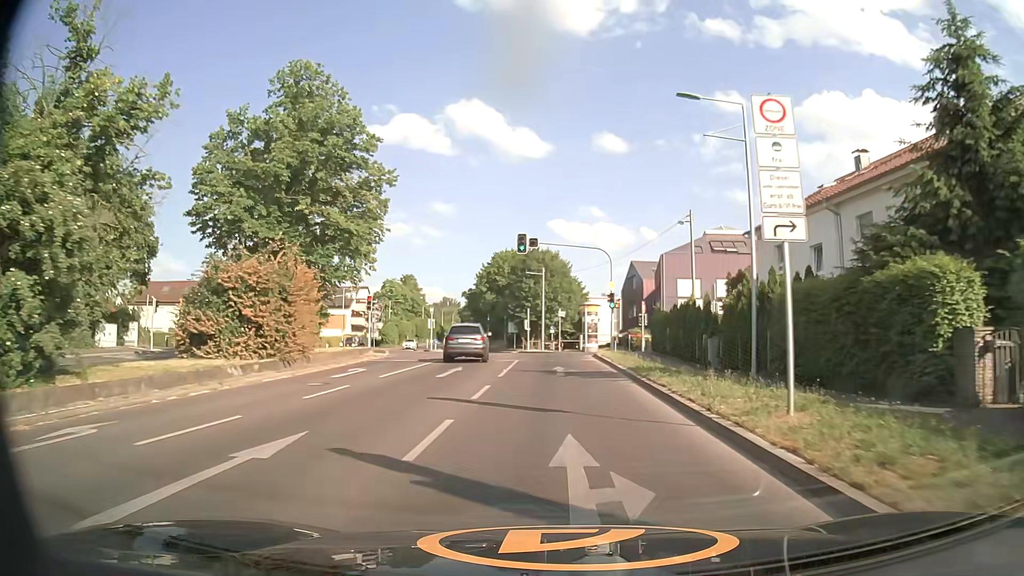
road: secondary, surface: asphalt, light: Day
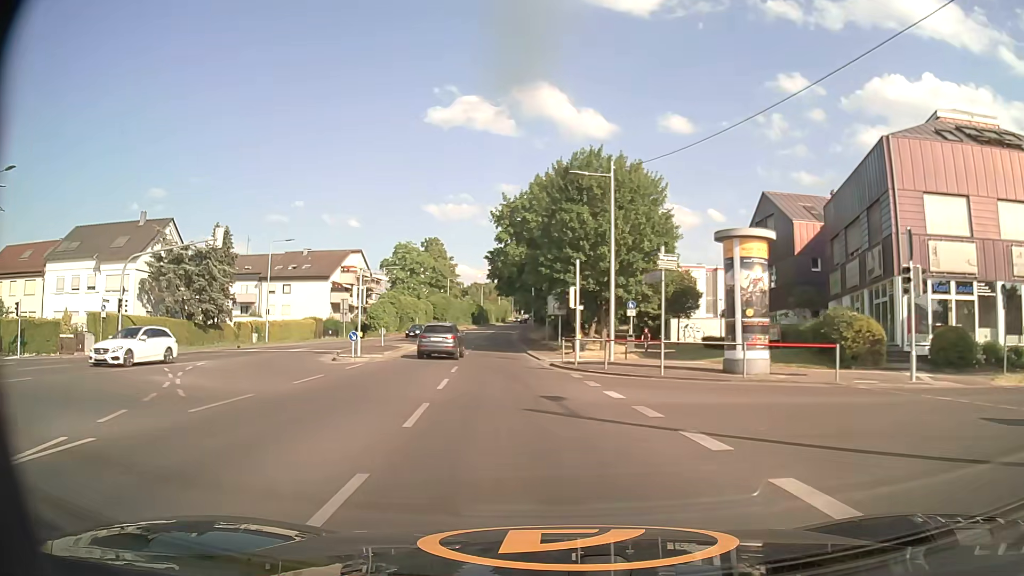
(0.0, +39.2) m; -5°
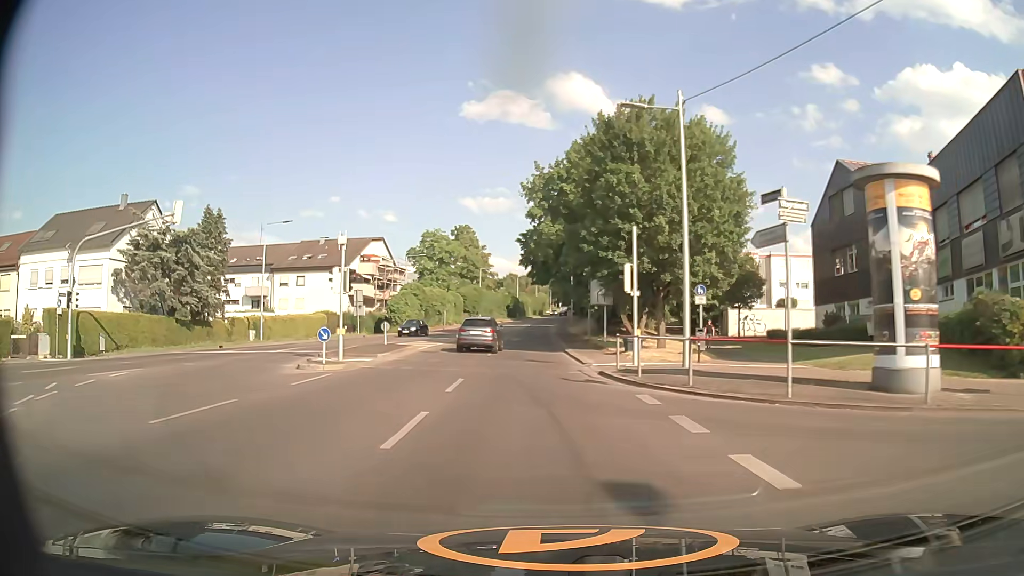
(-0.2, +8.0) m; -3°
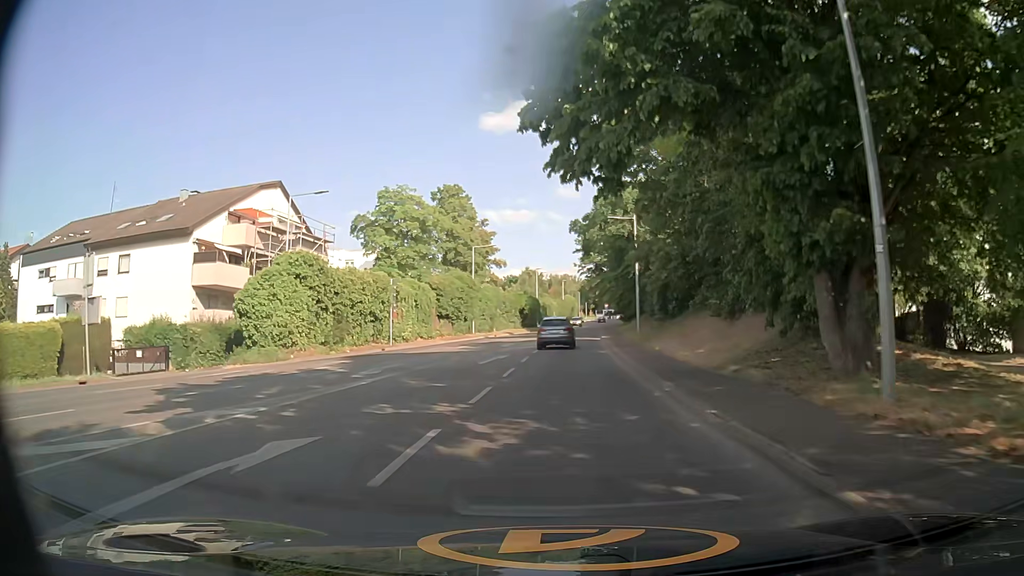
(-1.7, +40.6) m; -3°
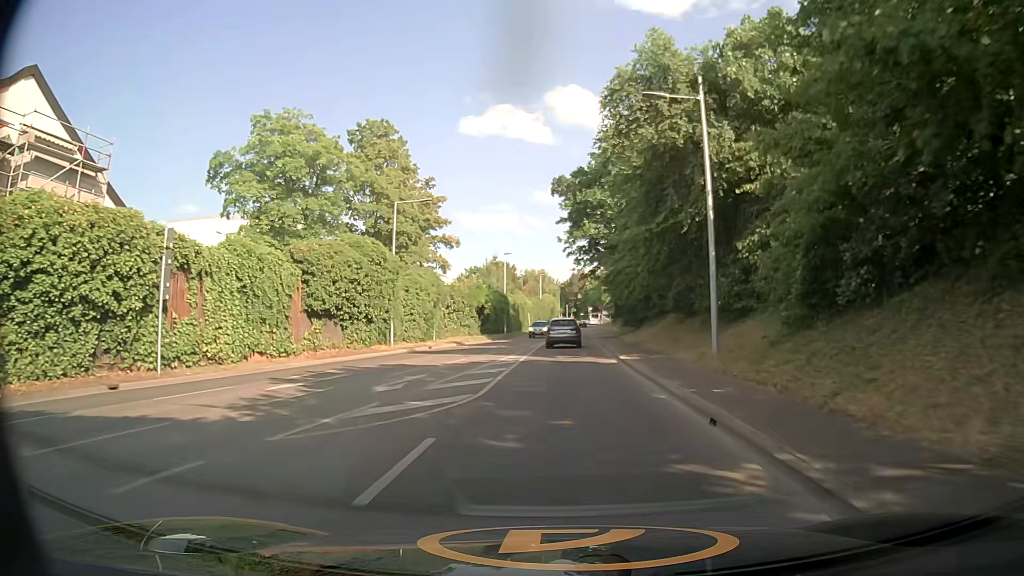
(+0.5, +24.8) m; +2°
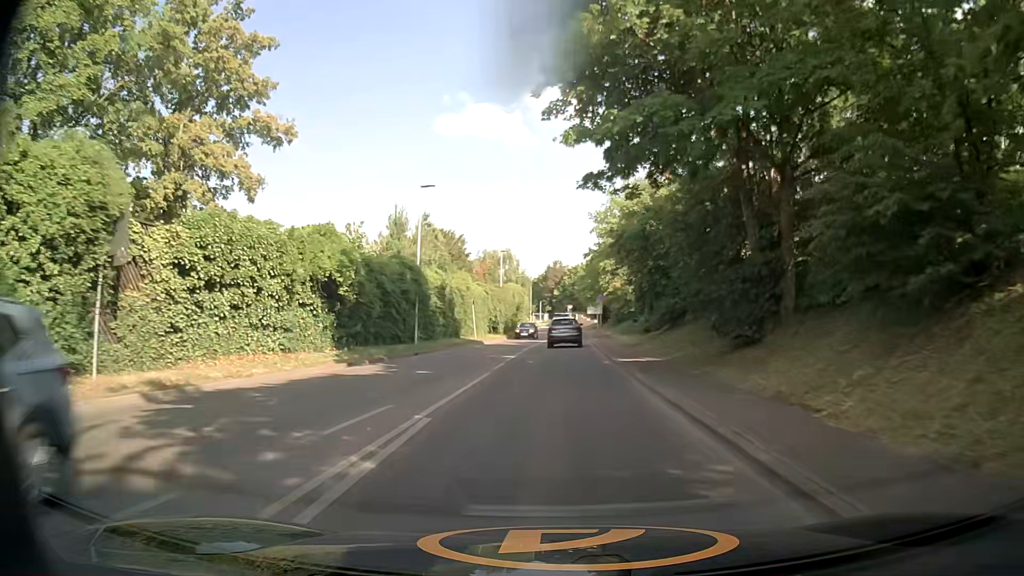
(+1.0, +33.6) m; +3°
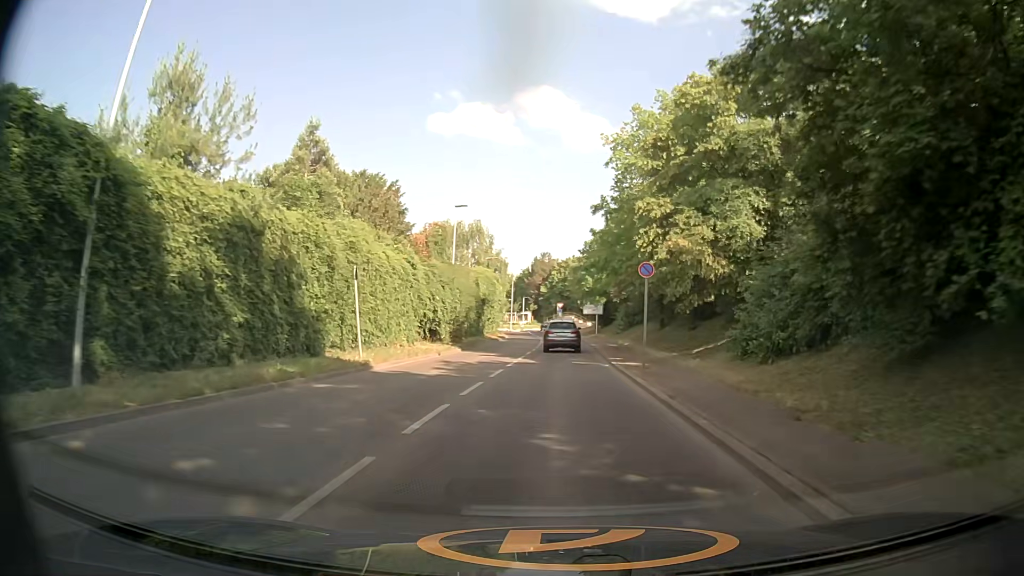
(+0.2, +24.8) m; 0°
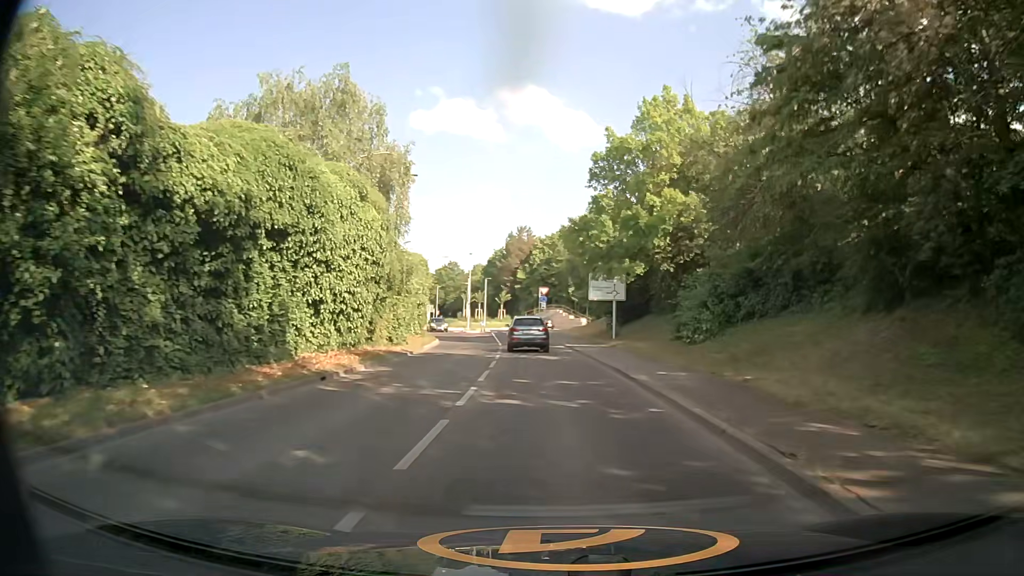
(+0.8, +38.1) m; +2°
